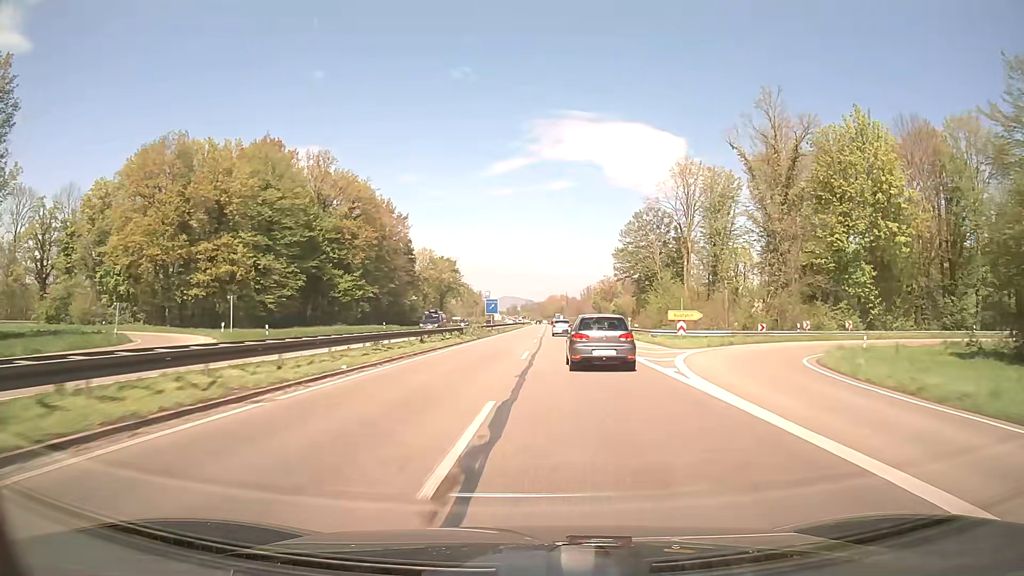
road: trunk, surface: asphalt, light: Day
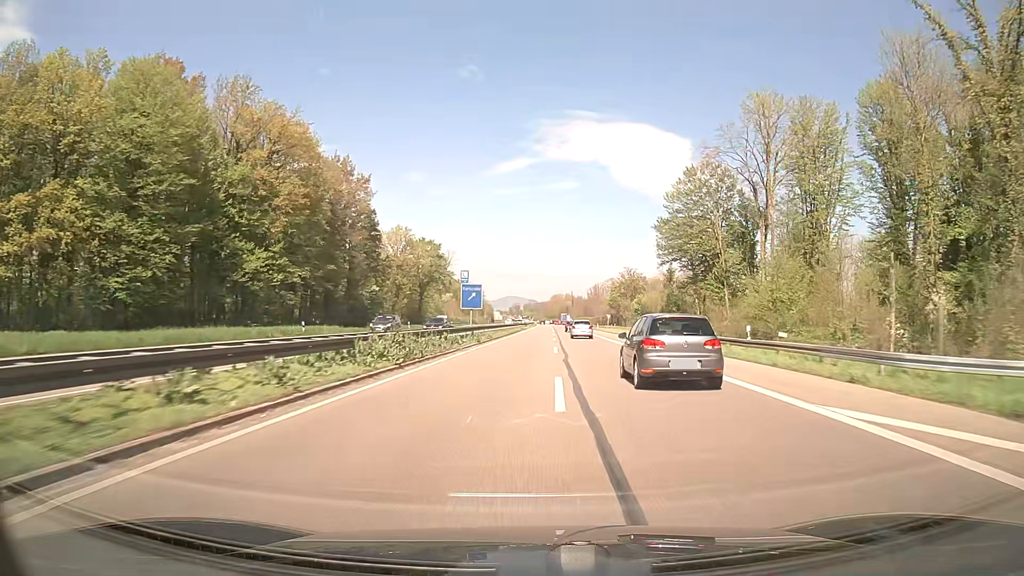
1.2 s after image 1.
(-0.2, +31.9) m; 0°
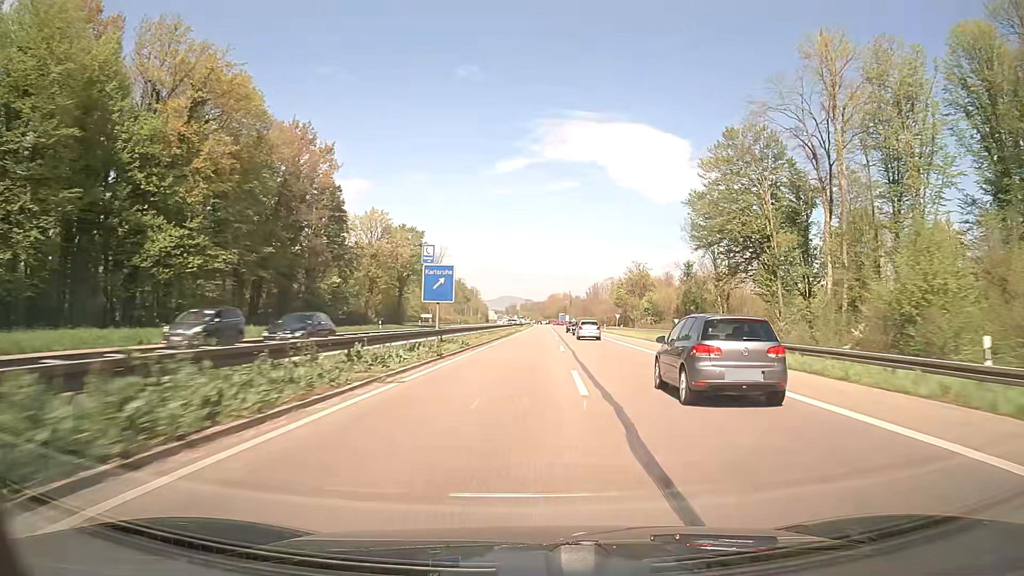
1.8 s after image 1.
(0.0, +16.0) m; 0°
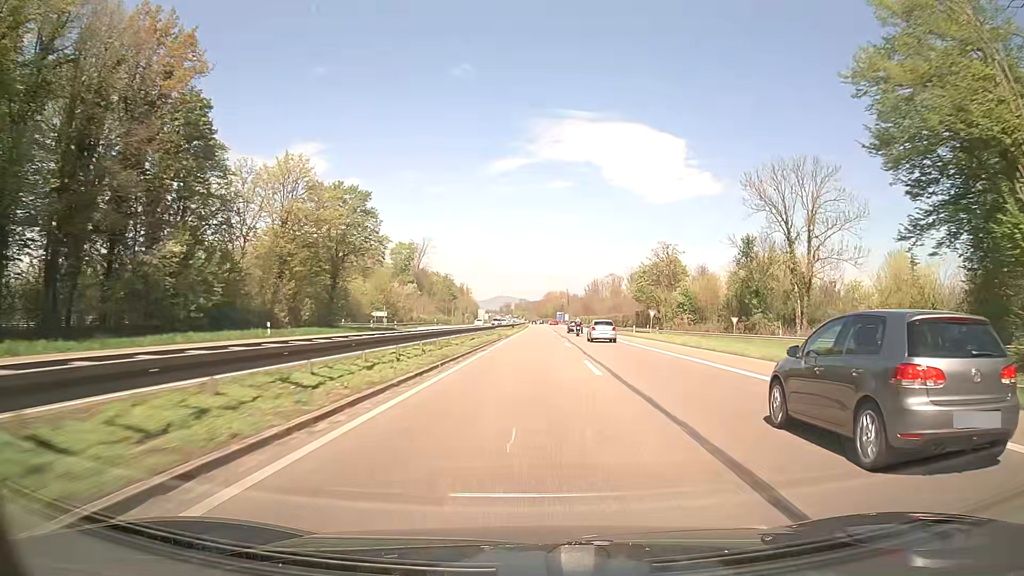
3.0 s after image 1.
(+0.2, +32.3) m; 0°
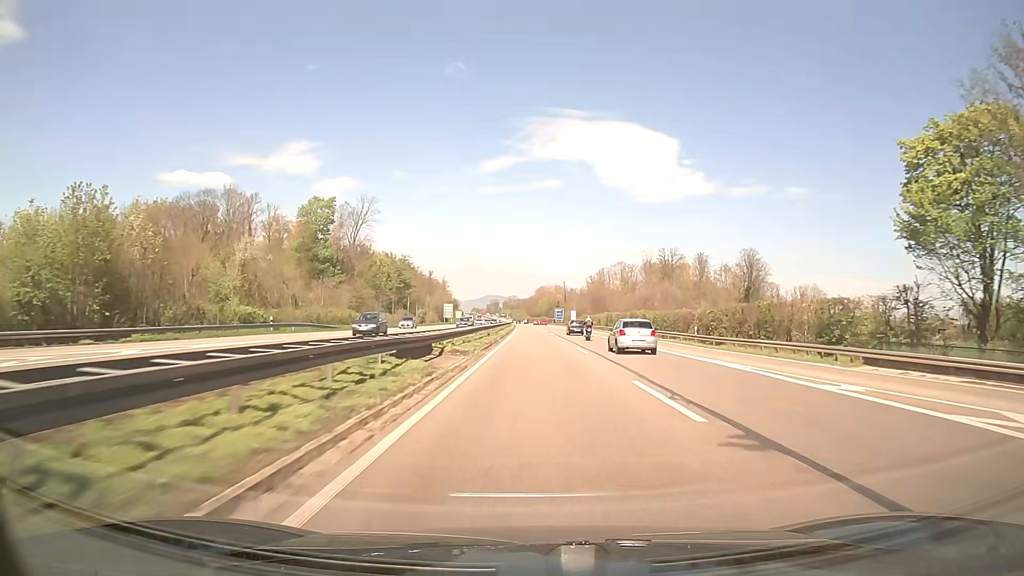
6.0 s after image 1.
(+0.6, +81.0) m; +1°
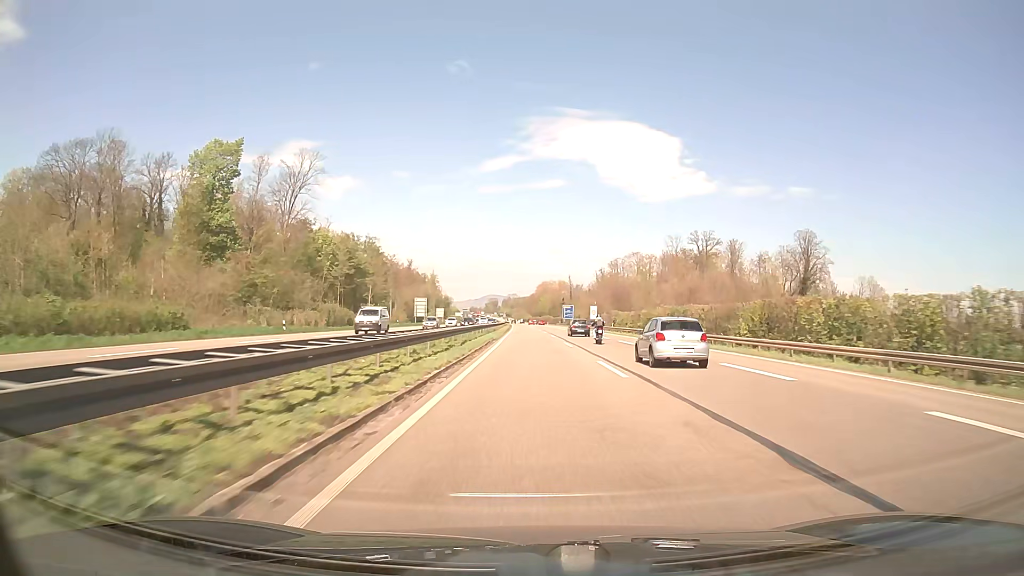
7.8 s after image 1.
(0.0, +48.3) m; 0°
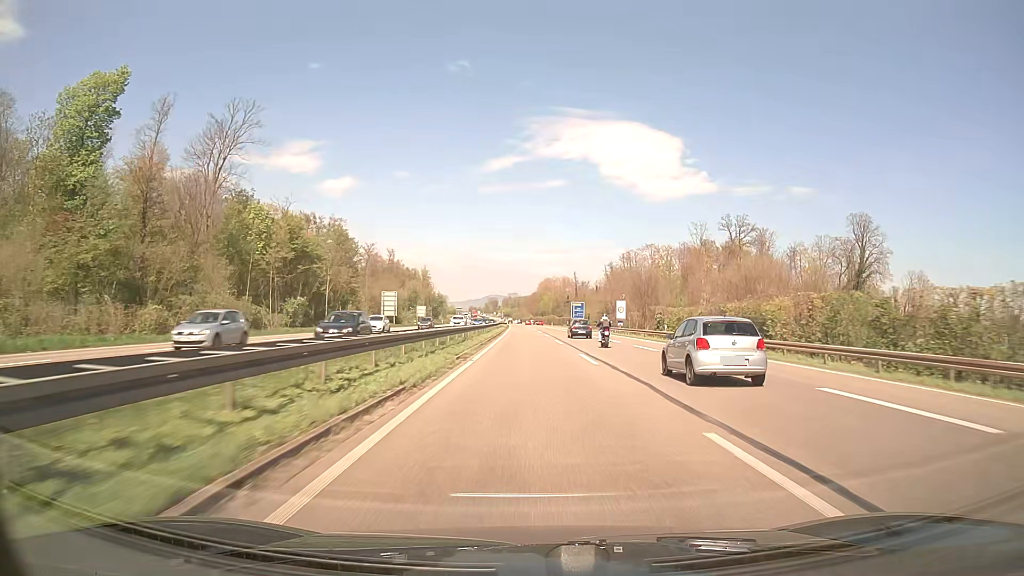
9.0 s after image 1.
(-0.1, +32.1) m; 0°
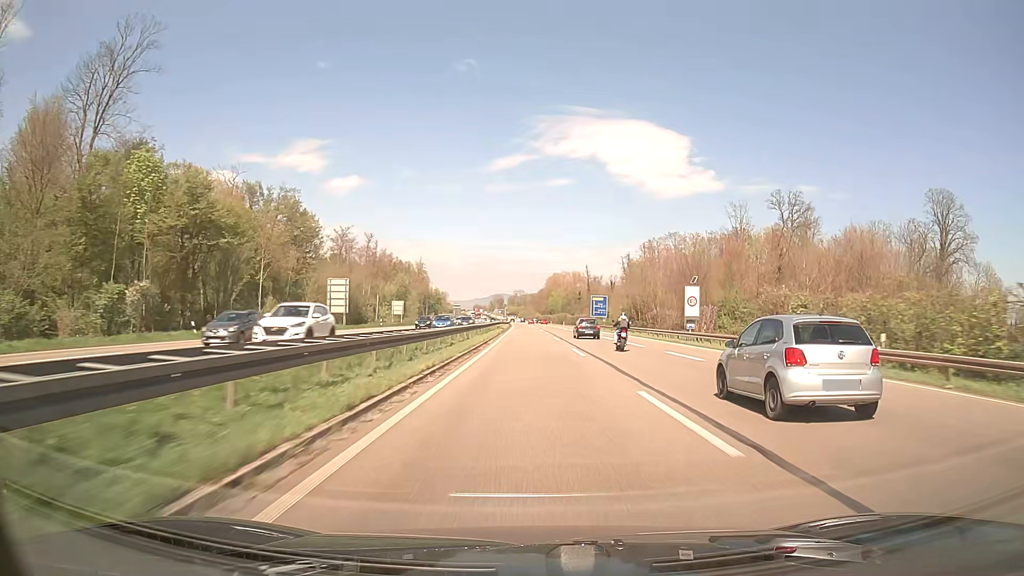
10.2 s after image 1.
(-0.2, +32.0) m; -1°
(0, +10) (0, +20) (0, +30) (0, +40) (0, +50) (0, +60) (0, +70) (-1, +80) (-1, +90) (-1, +100) m
